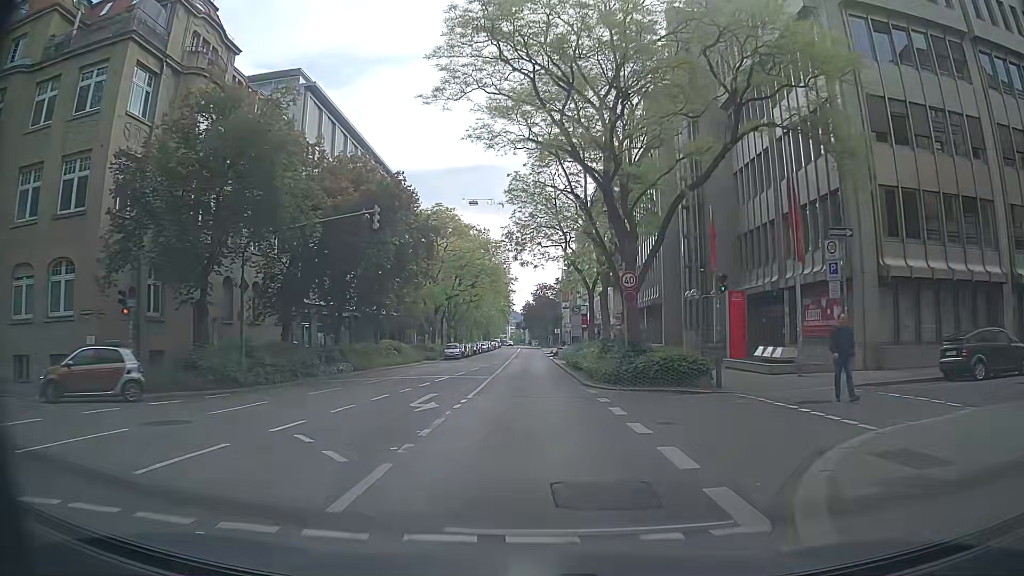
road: secondary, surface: asphalt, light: Day
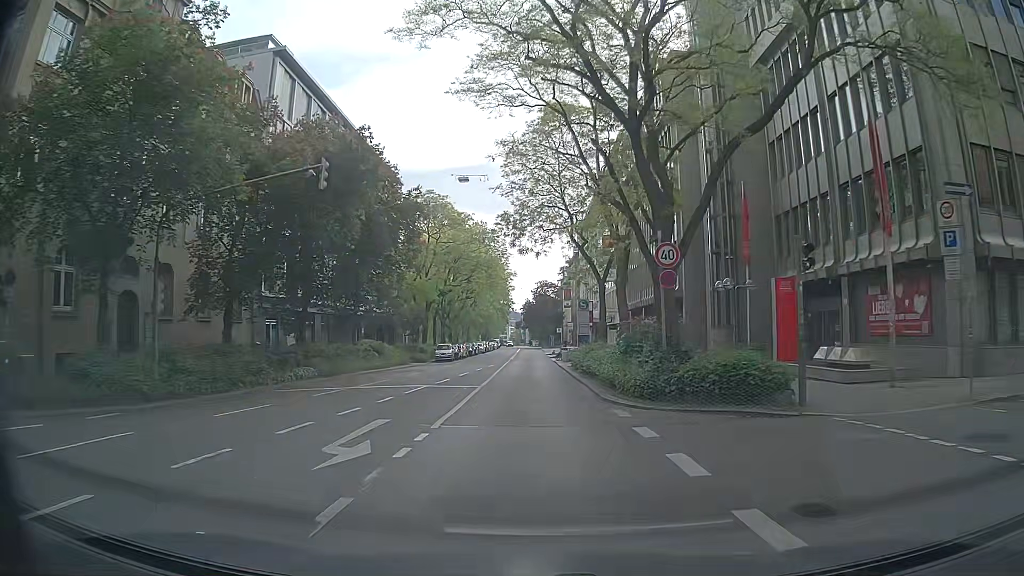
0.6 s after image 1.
(+0.1, +6.3) m; 0°
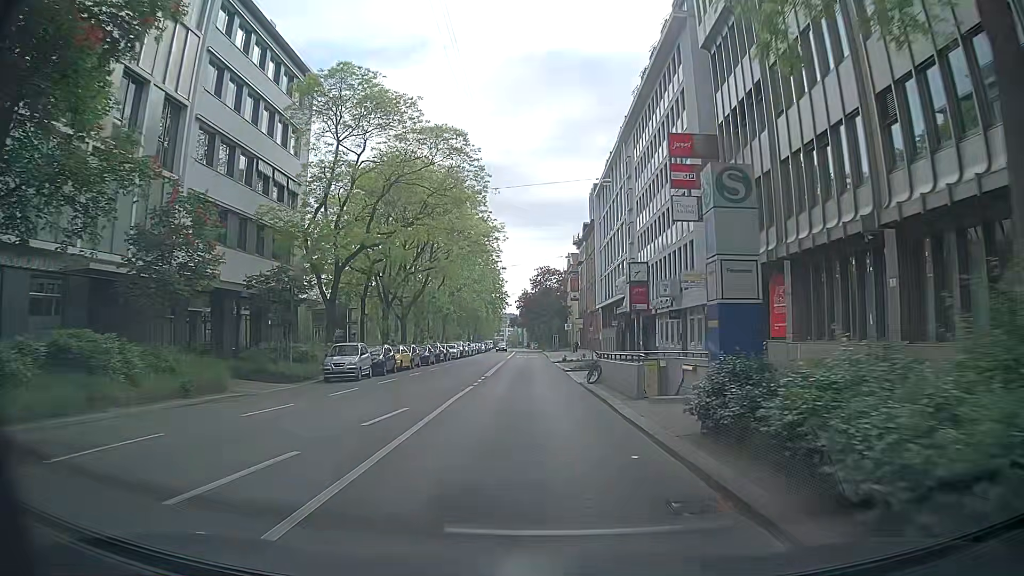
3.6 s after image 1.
(-0.1, +31.0) m; -1°
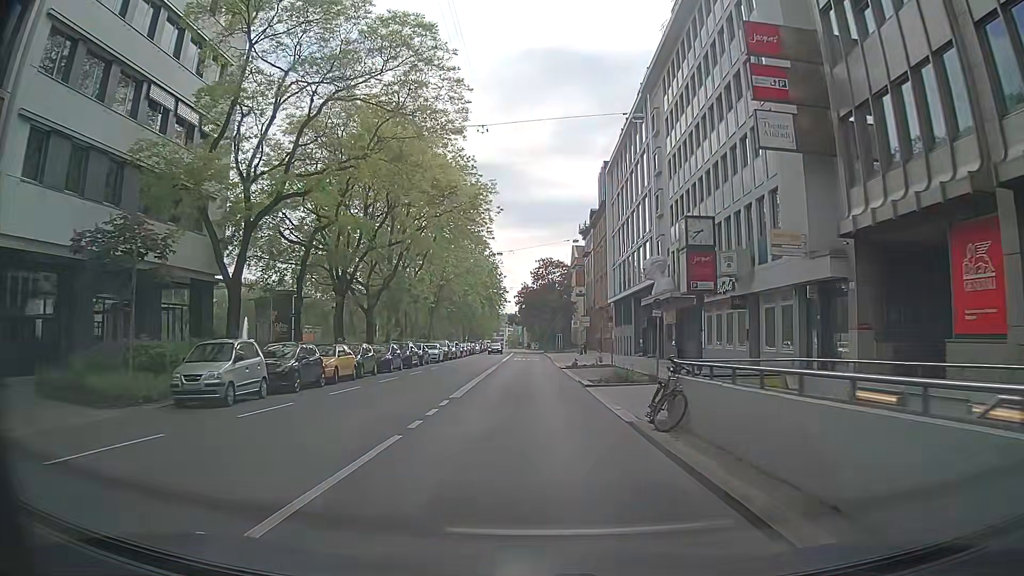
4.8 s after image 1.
(+0.3, +12.2) m; +2°
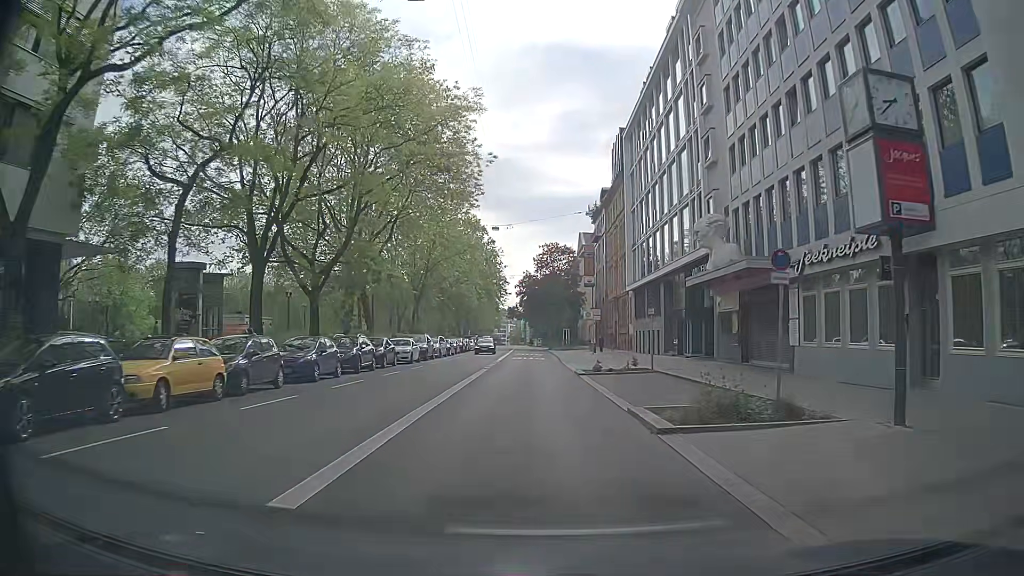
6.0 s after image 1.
(0.0, +12.1) m; -1°
